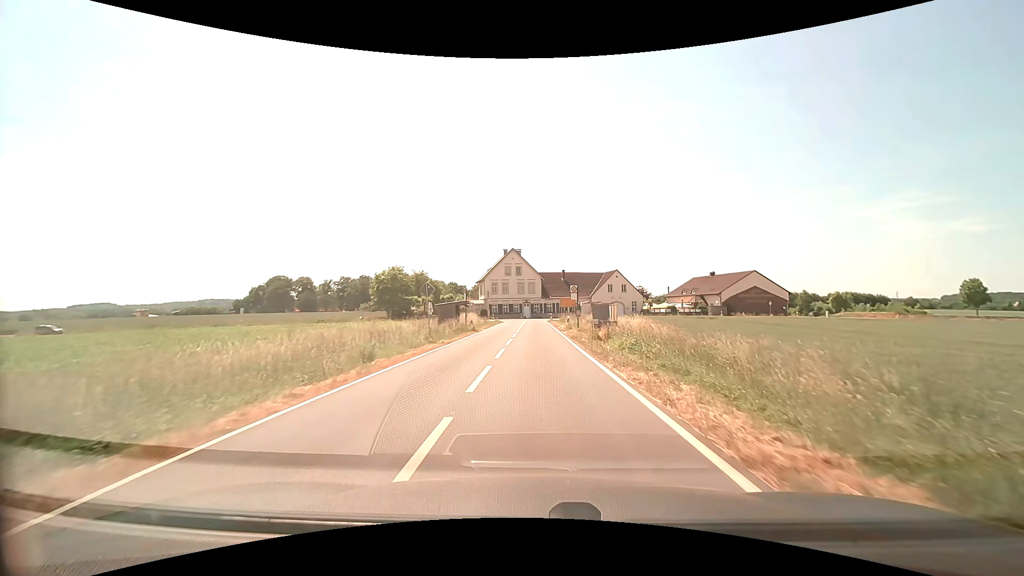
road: secondary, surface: asphalt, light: Day
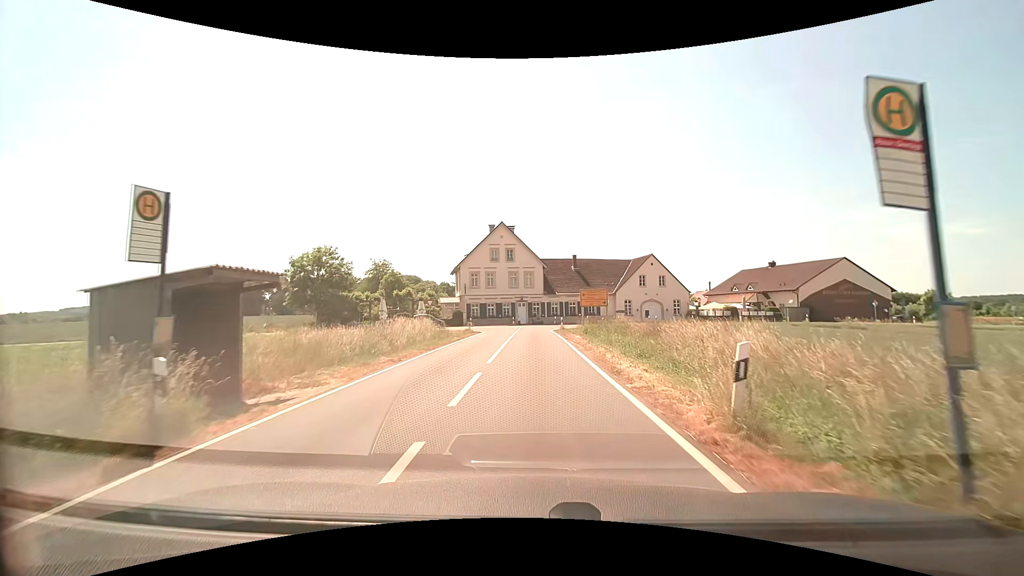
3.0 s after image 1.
(0.0, +30.5) m; 0°
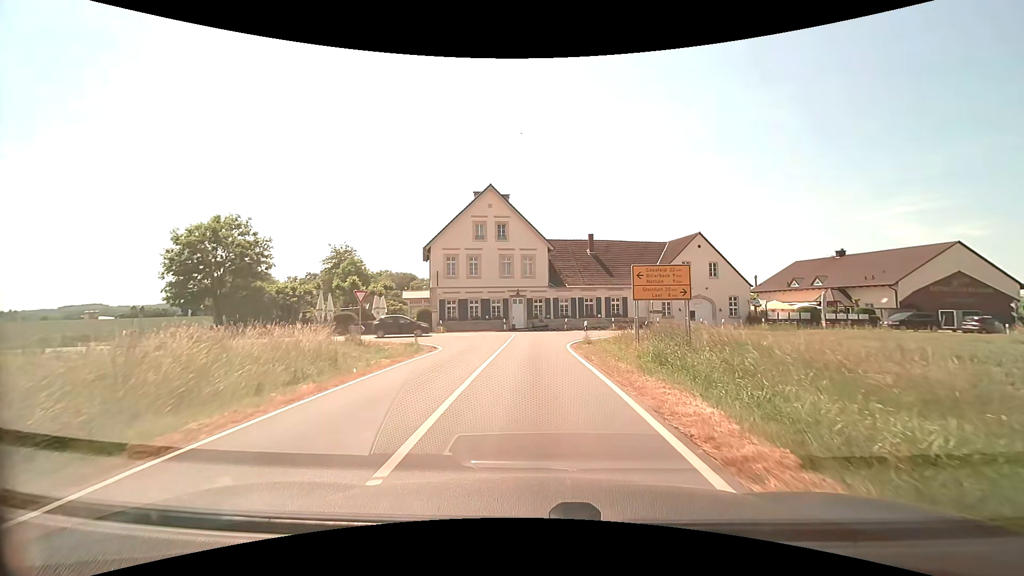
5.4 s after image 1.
(0.0, +19.3) m; 0°
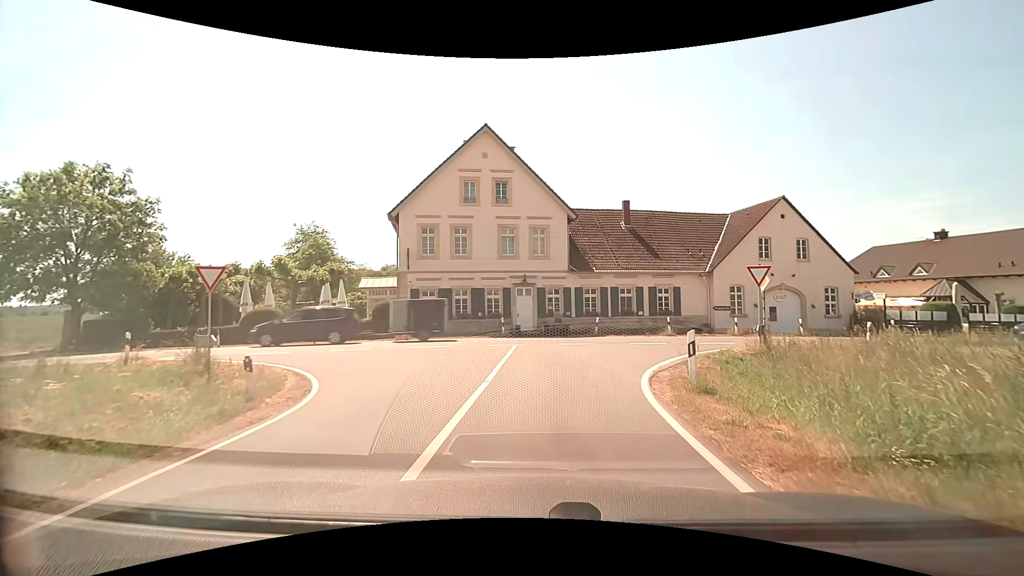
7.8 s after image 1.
(-0.1, +14.1) m; -1°
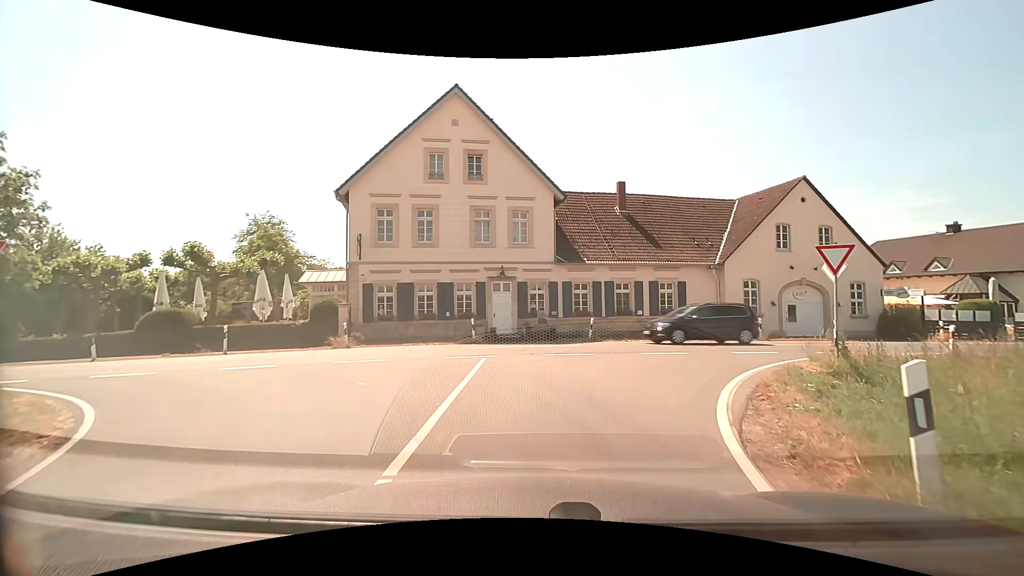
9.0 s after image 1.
(+0.1, +5.6) m; +2°
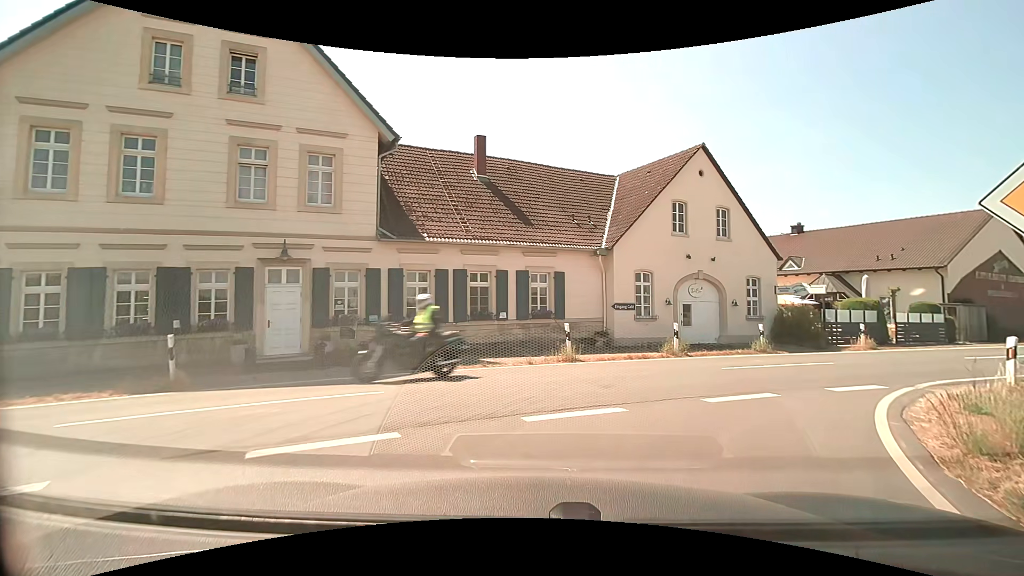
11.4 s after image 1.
(+1.1, +9.7) m; +17°
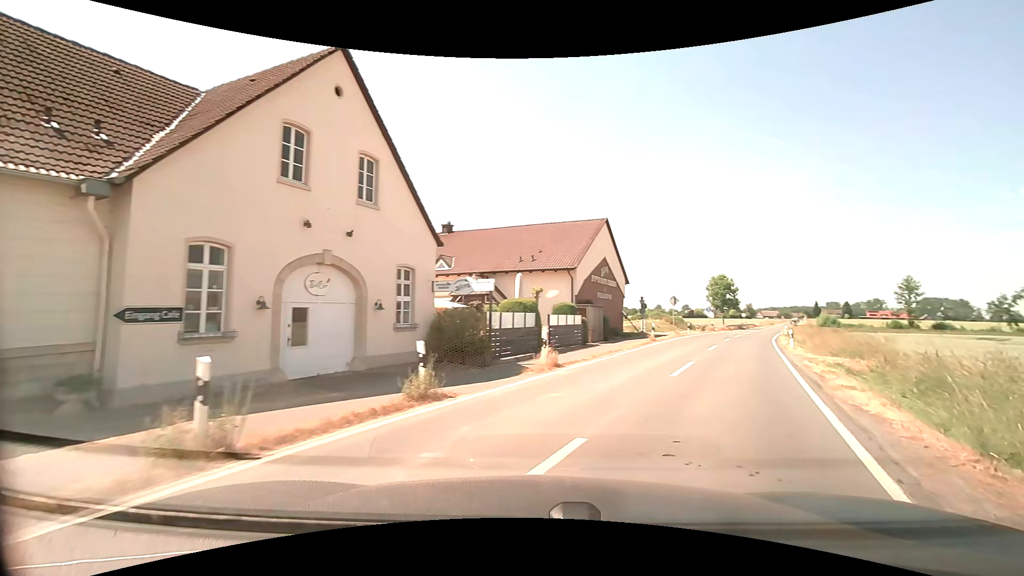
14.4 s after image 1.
(+2.8, +10.4) m; +37°
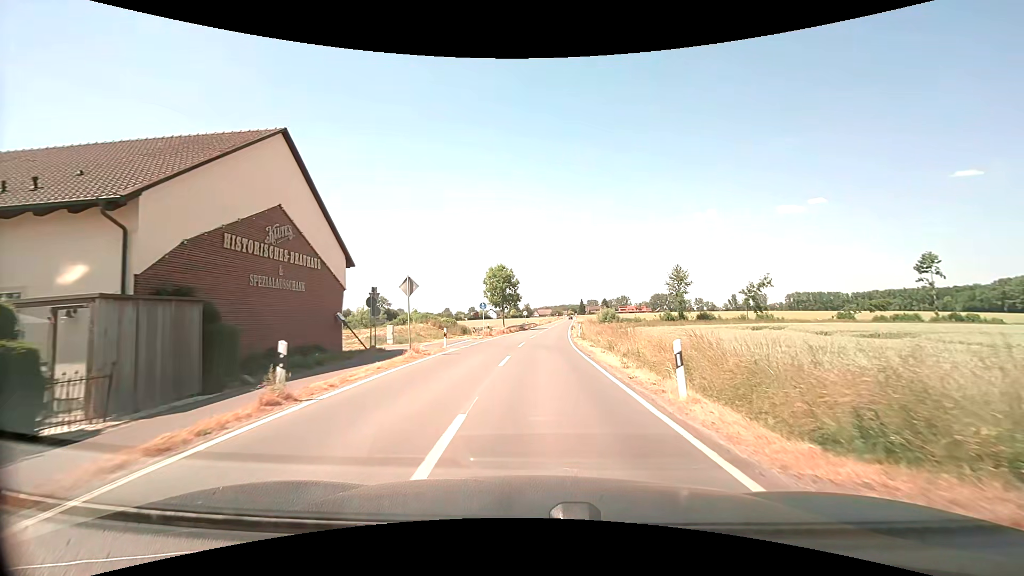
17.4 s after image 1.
(+7.2, +19.9) m; +25°
(0, +10) (0, +20) (+1, +30) (+1, +40) (+1, +50) (+2, +60) (+3, +70) (+4, +80) (+4, +90) (+5, +100) m
